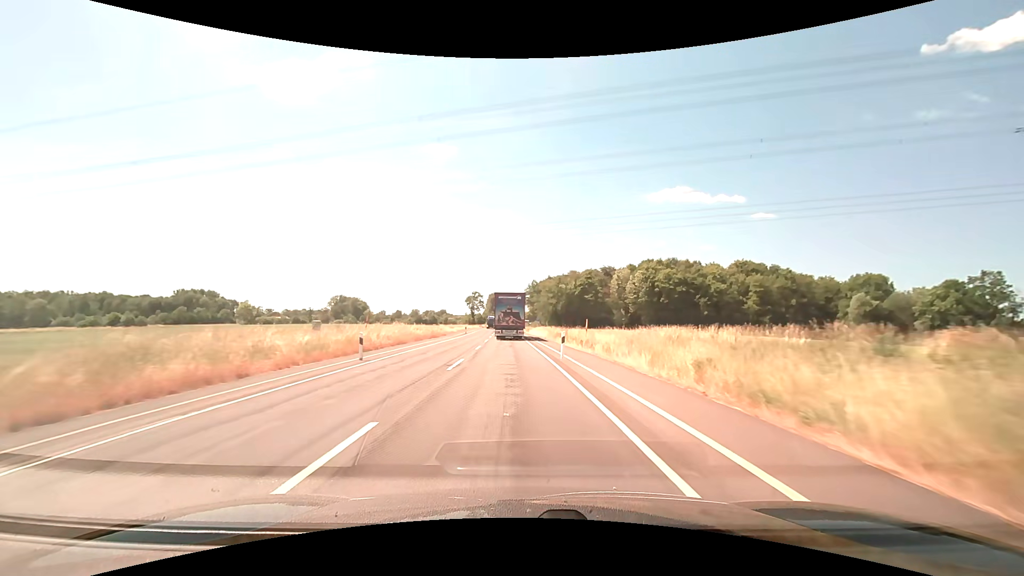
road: secondary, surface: asphalt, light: Day
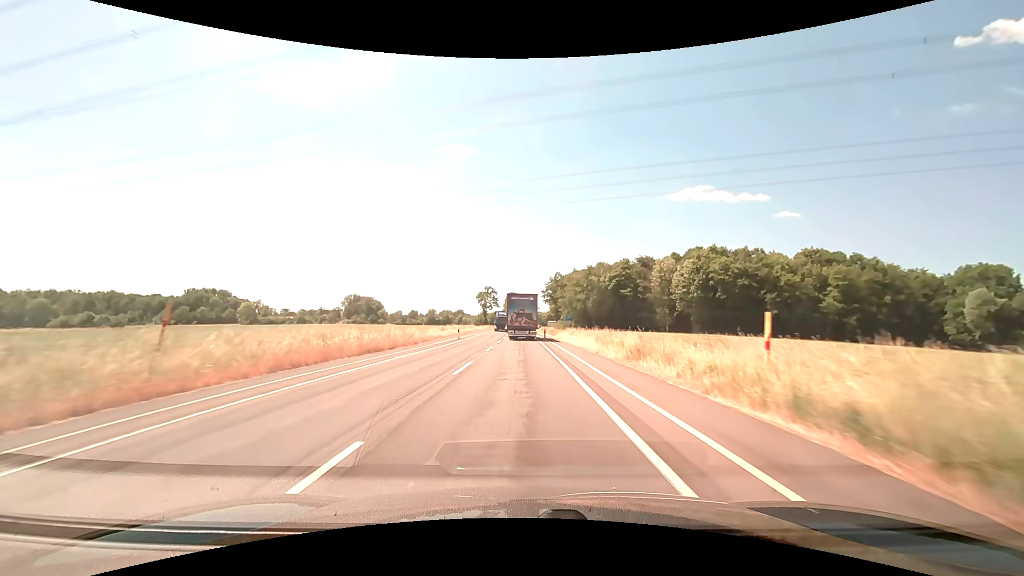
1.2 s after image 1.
(-0.5, +25.1) m; -2°
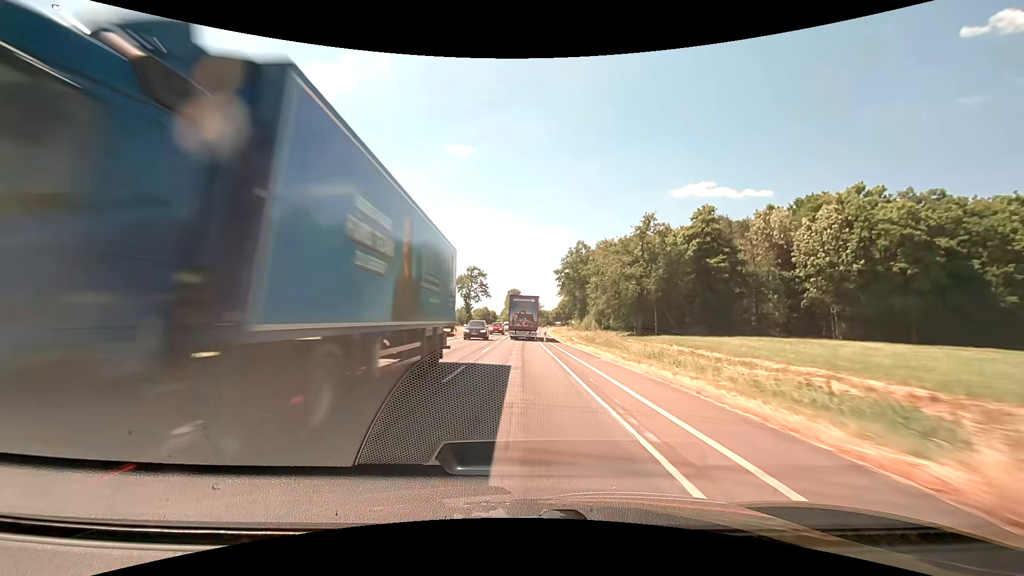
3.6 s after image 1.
(-0.2, +50.2) m; 0°
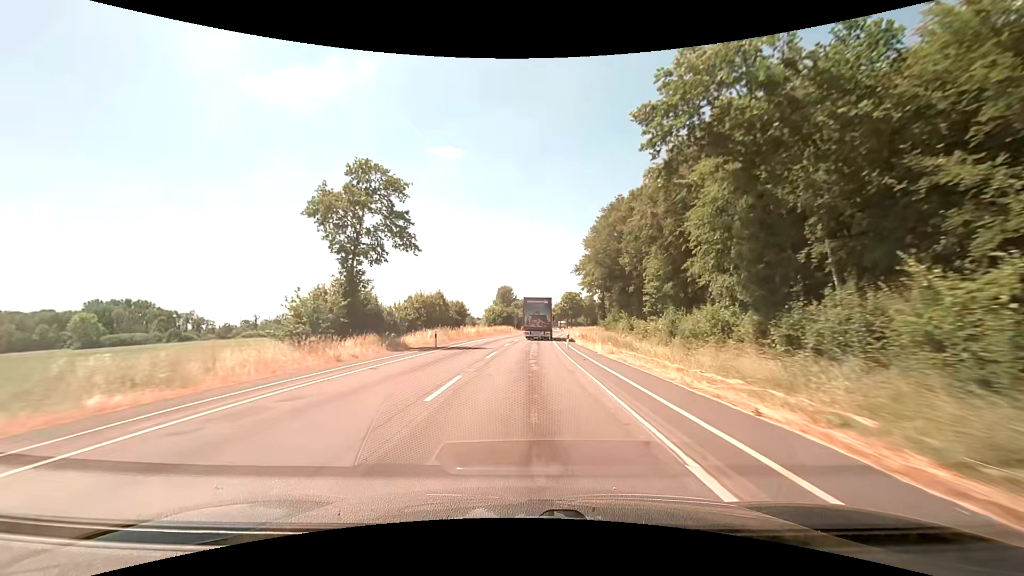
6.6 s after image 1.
(-0.2, +62.8) m; 0°
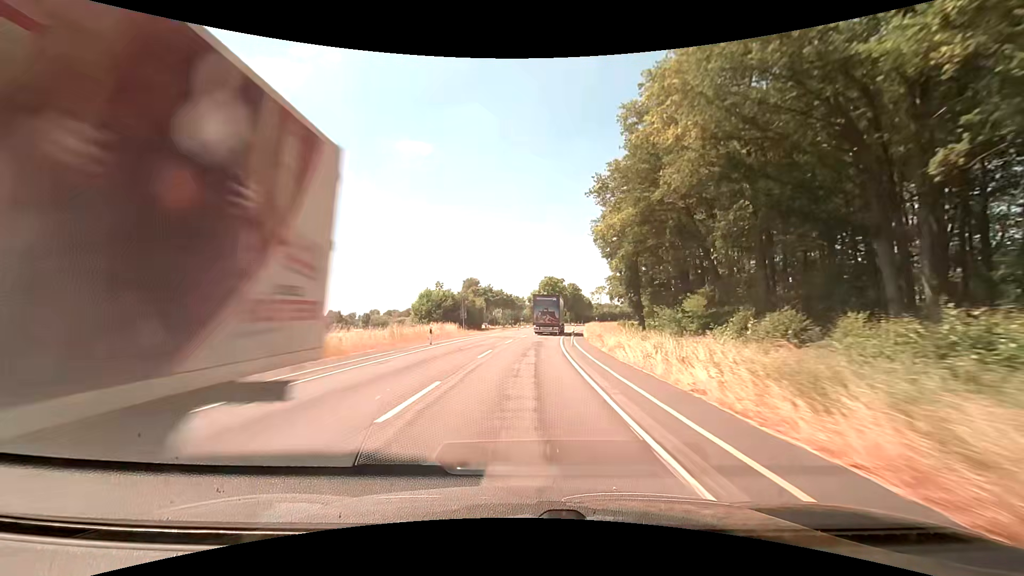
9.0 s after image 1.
(+1.4, +50.1) m; +3°
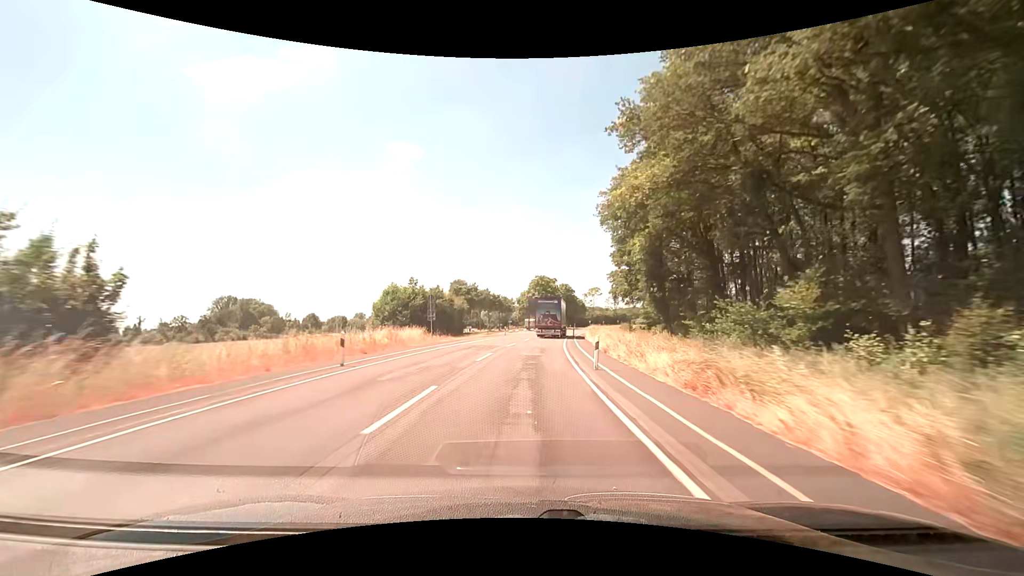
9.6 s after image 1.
(+0.1, +12.5) m; +1°
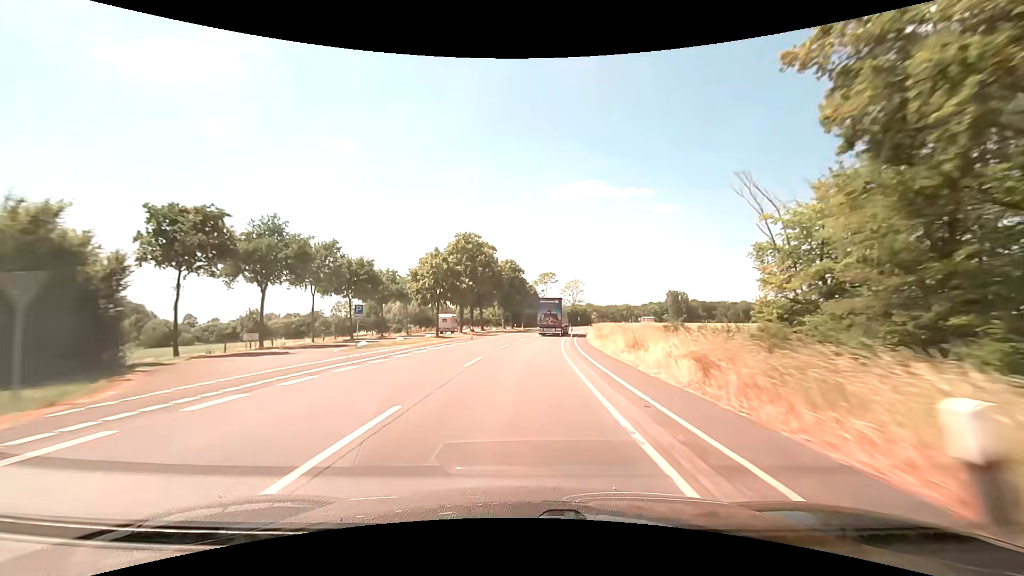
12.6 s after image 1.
(+4.5, +62.3) m; +7°
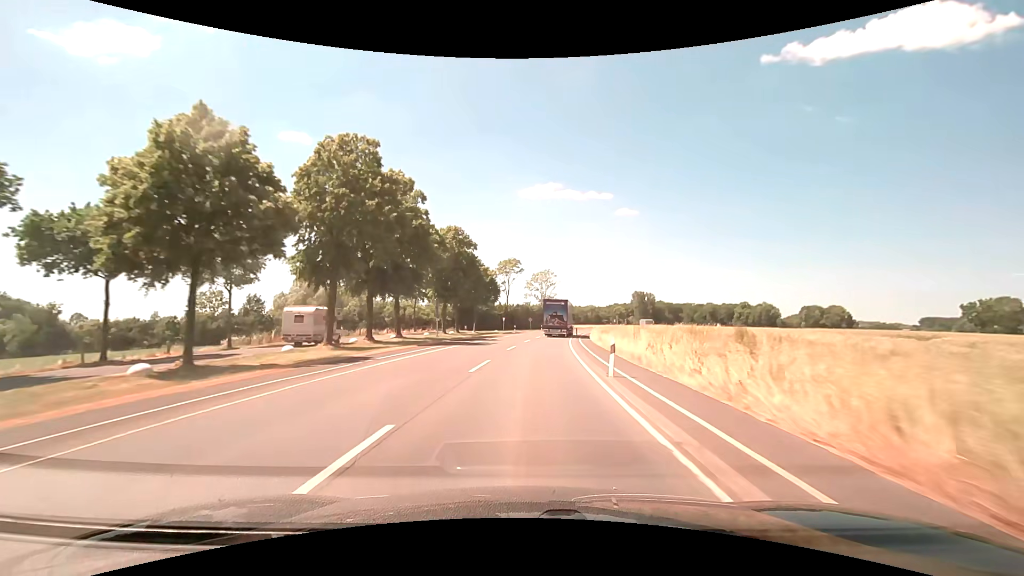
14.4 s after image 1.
(+1.3, +37.4) m; +4°
(0, +10) (+1, +20) (+1, +30) (+2, +40) (+3, +50) (+4, +60) (+6, +70) (+7, +80) (+9, +89) (+11, +99) m
